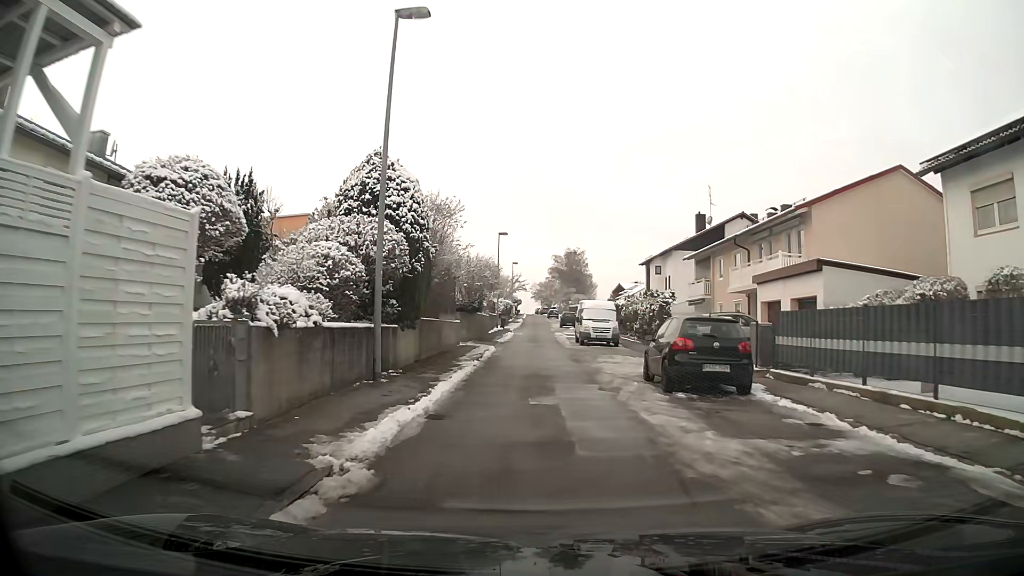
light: Day
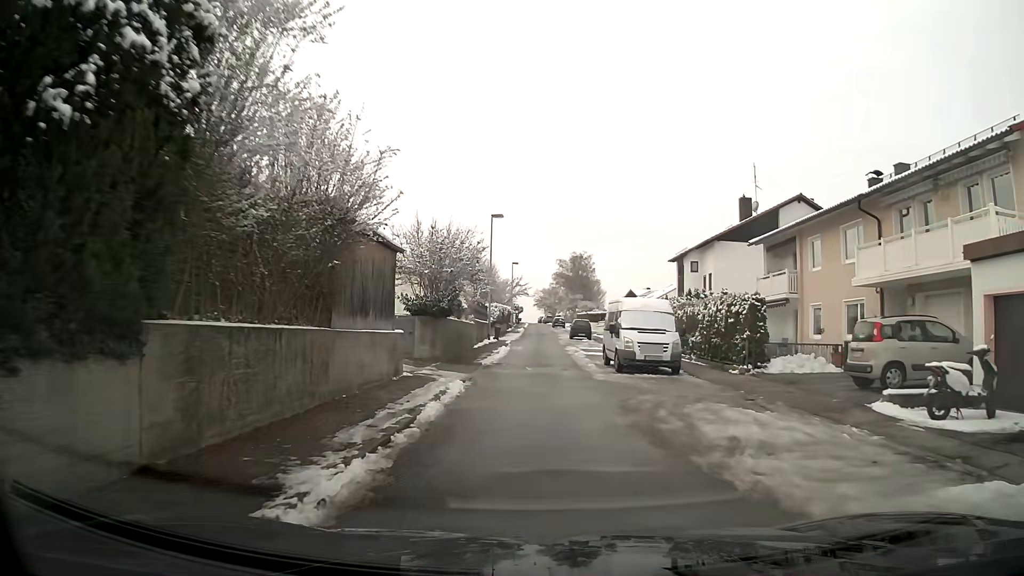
(-0.1, +13.8) m; -1°
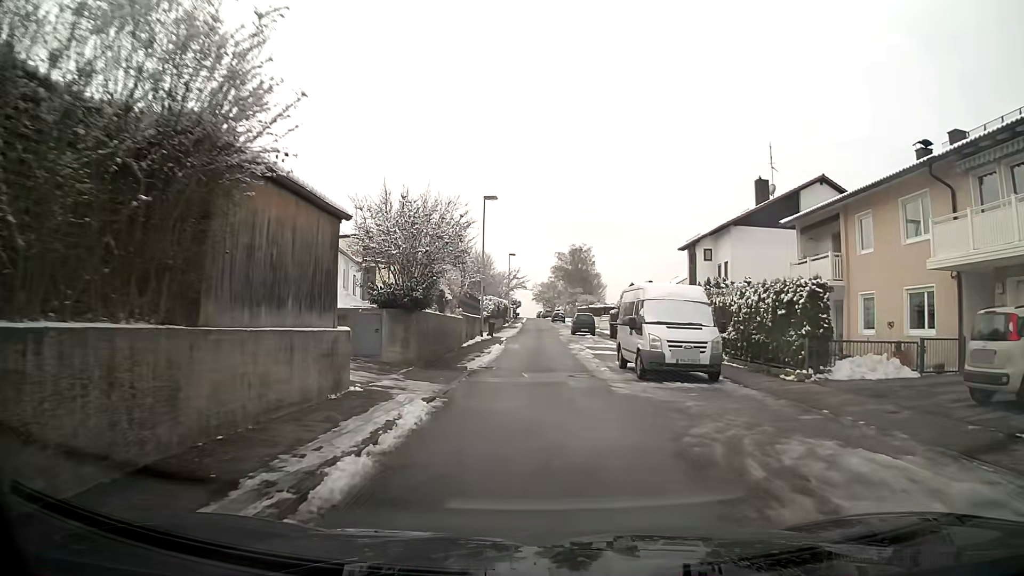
(0.0, +4.7) m; 0°
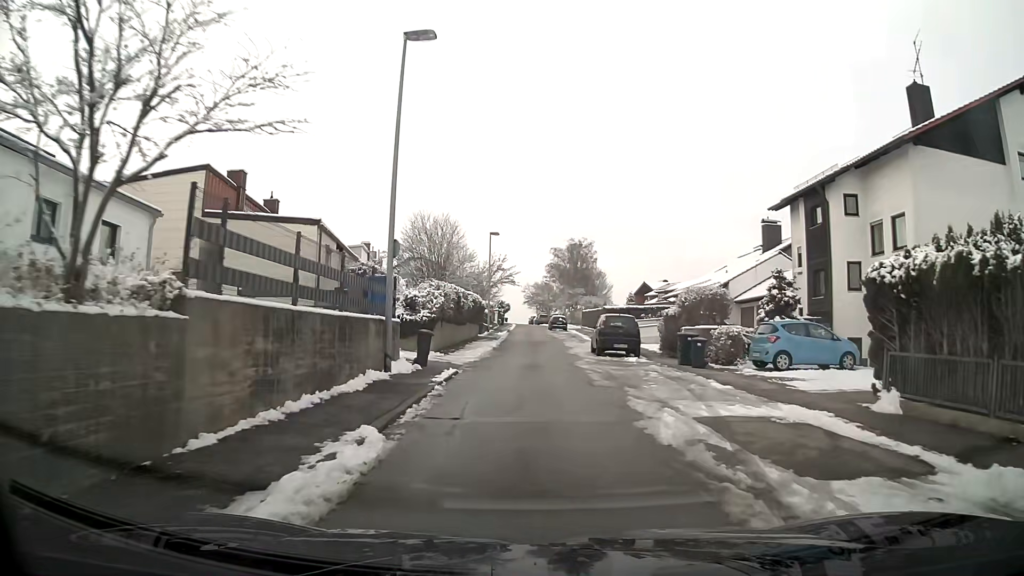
(+0.1, +23.3) m; 0°
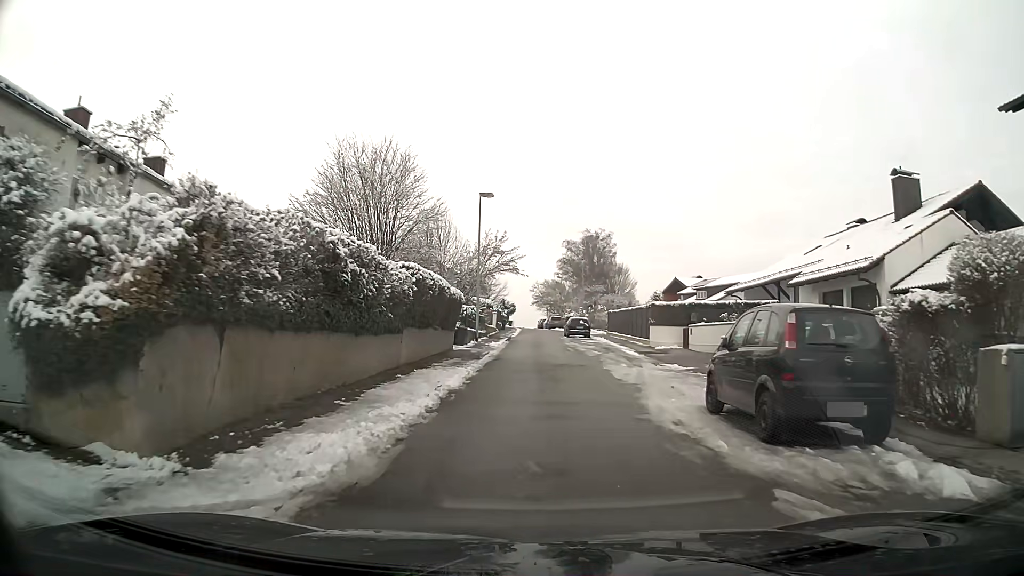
(-0.1, +18.4) m; -1°
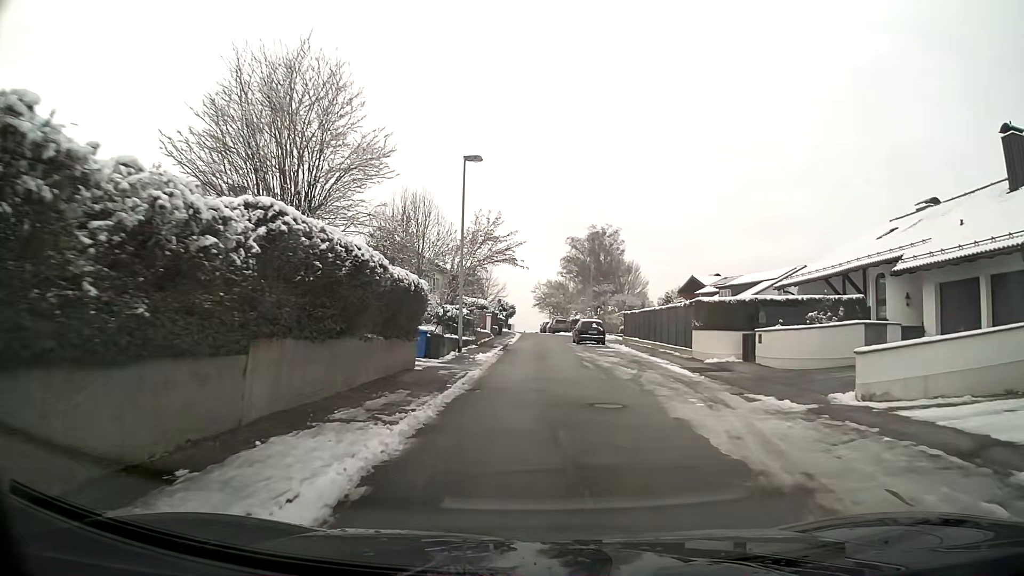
(0.0, +9.2) m; 0°
(0, +10) (0, +20) (0, +30) (0, +40) (+2, +50) (+2, +59) (-7, +64) (-17, +67) (-27, +68) (-36, +70) m
